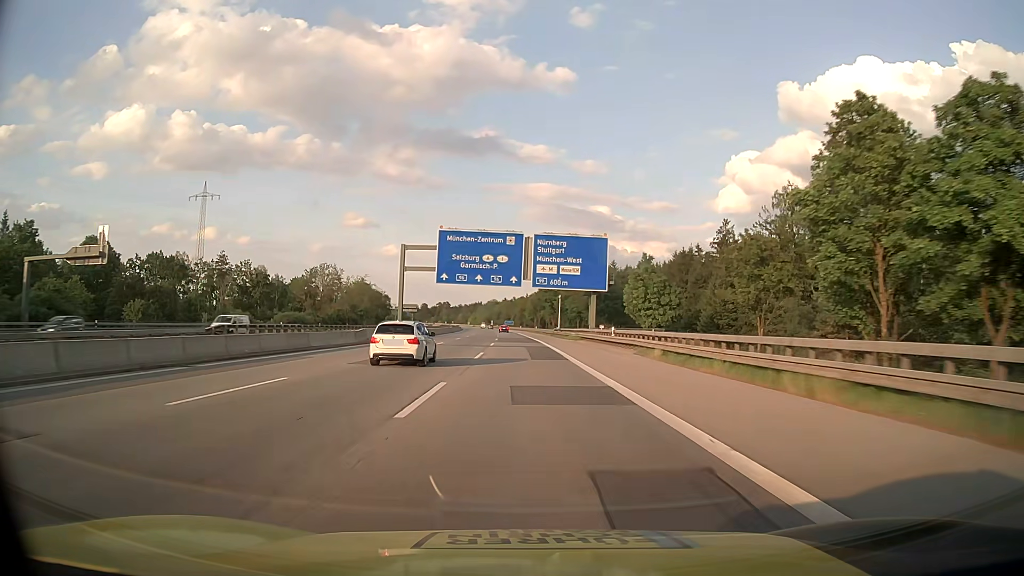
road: motorway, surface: asphalt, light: Day
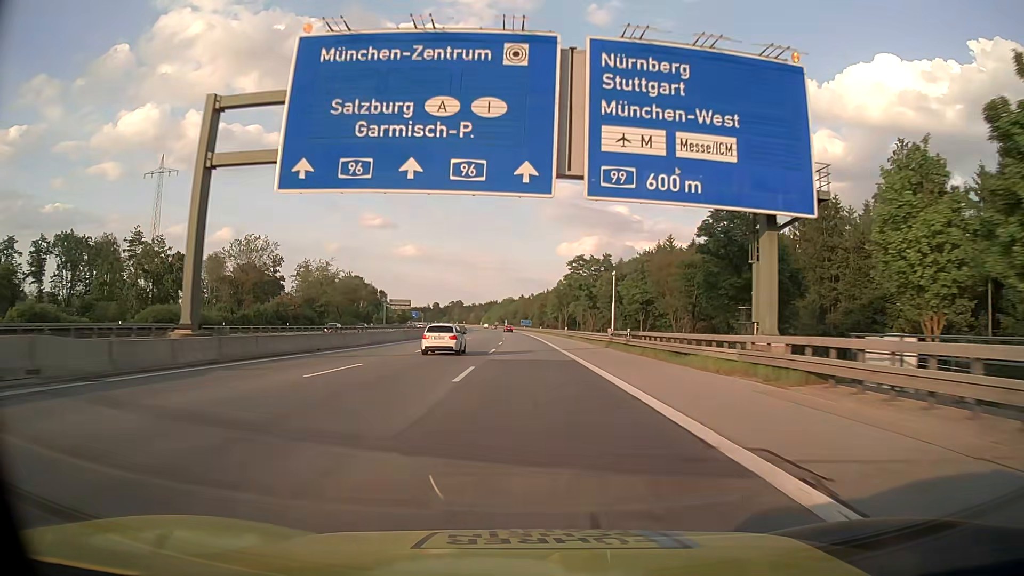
(-0.7, +48.5) m; -2°
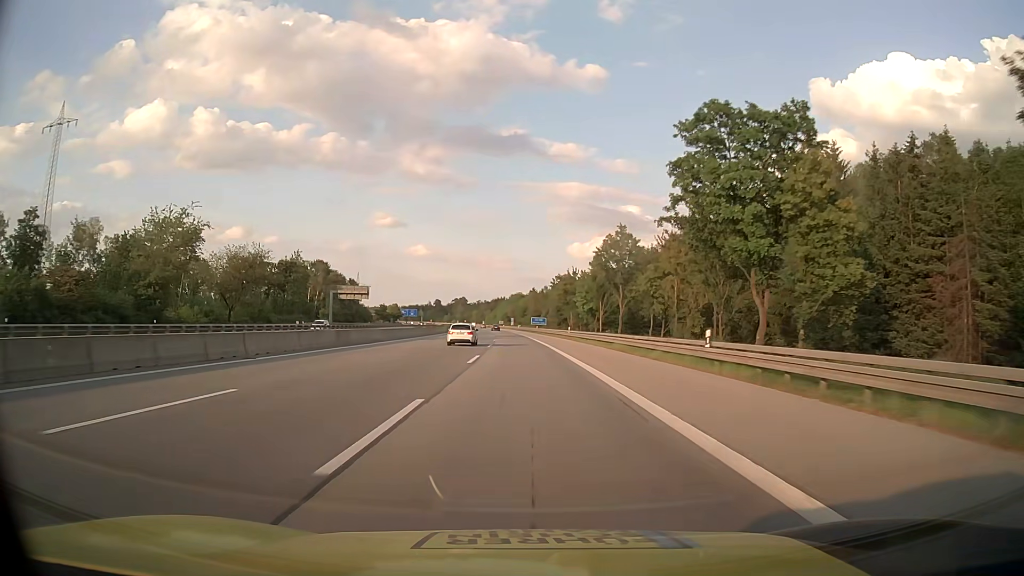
(-0.4, +64.7) m; -1°
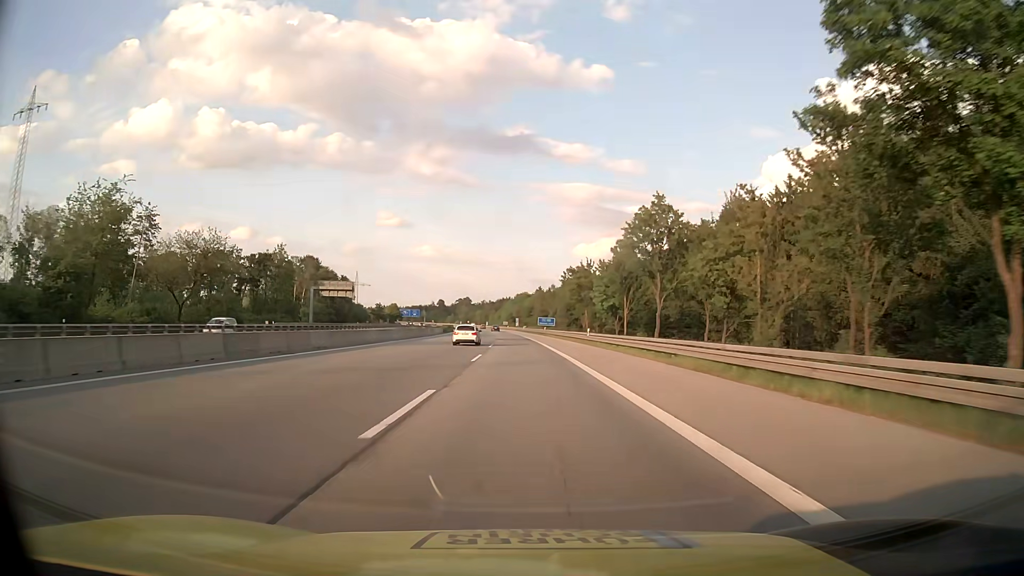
(-0.1, +16.2) m; -1°
(0, +10) (0, +20) (0, +30) (0, +40) (-1, +50) (-1, +60) (-1, +70) (-2, +80) (-2, +90) (-2, +100) m
